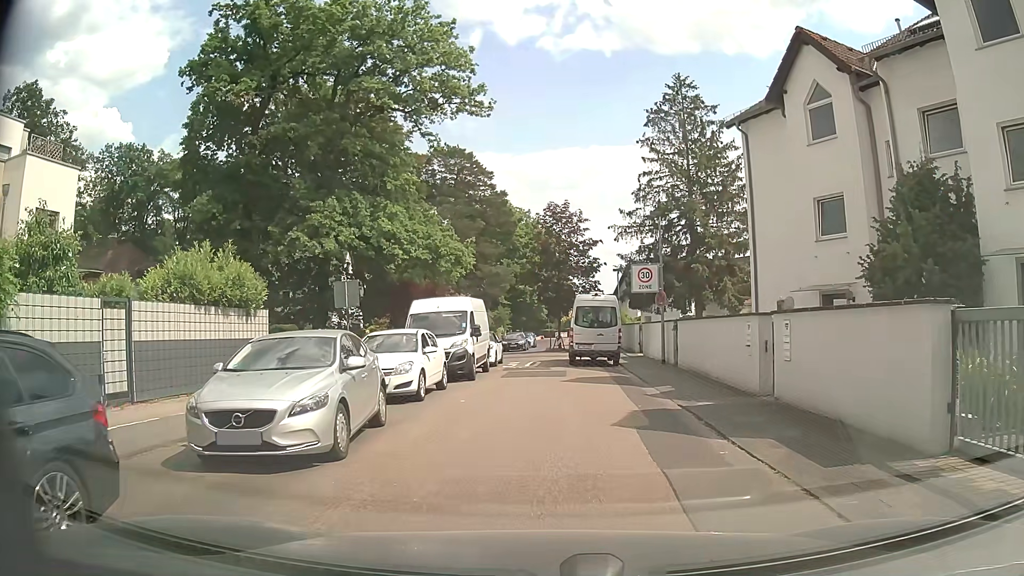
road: residential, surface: asphalt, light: Day
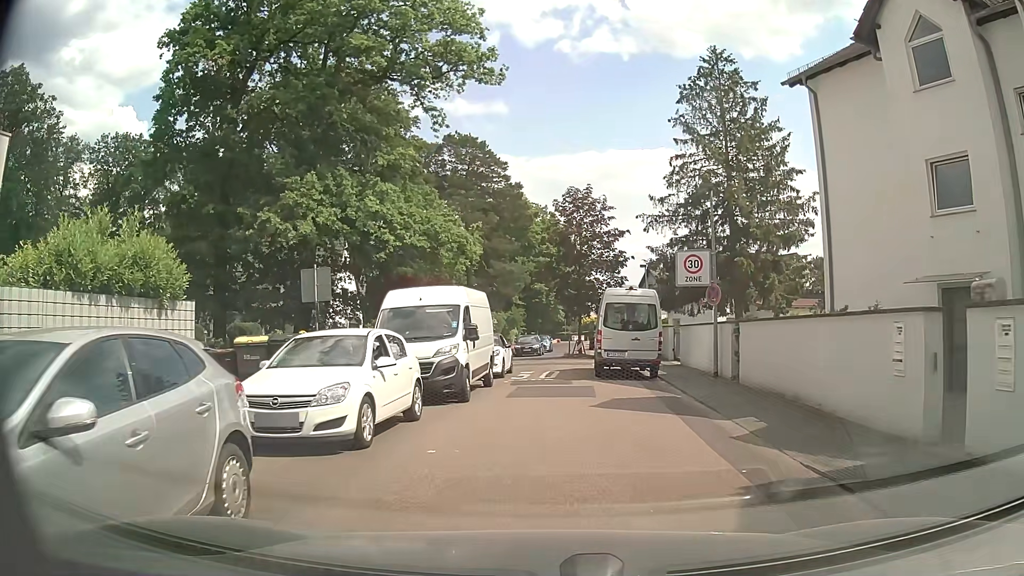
(-0.1, +5.6) m; -1°
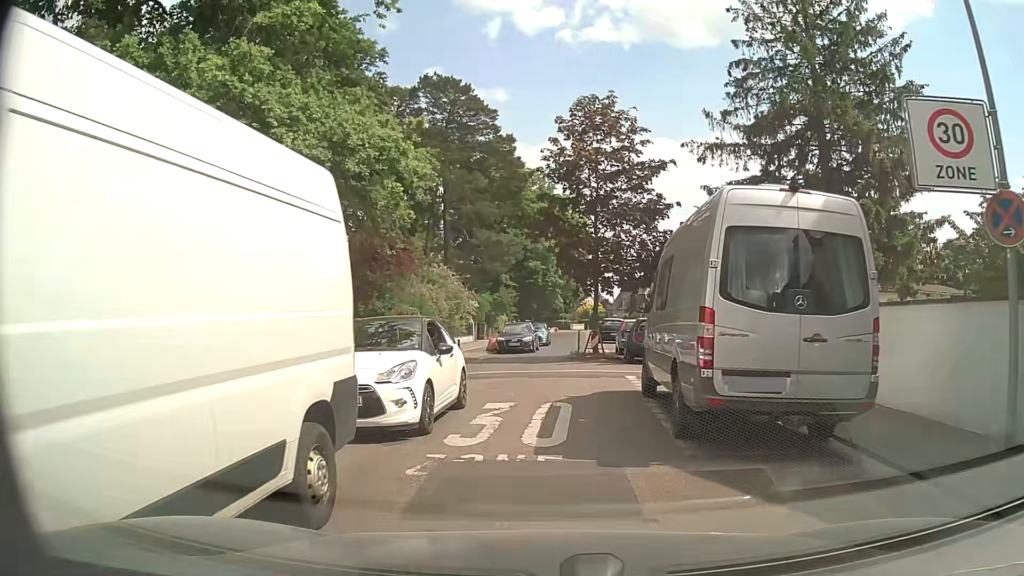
(-0.1, +13.4) m; -1°
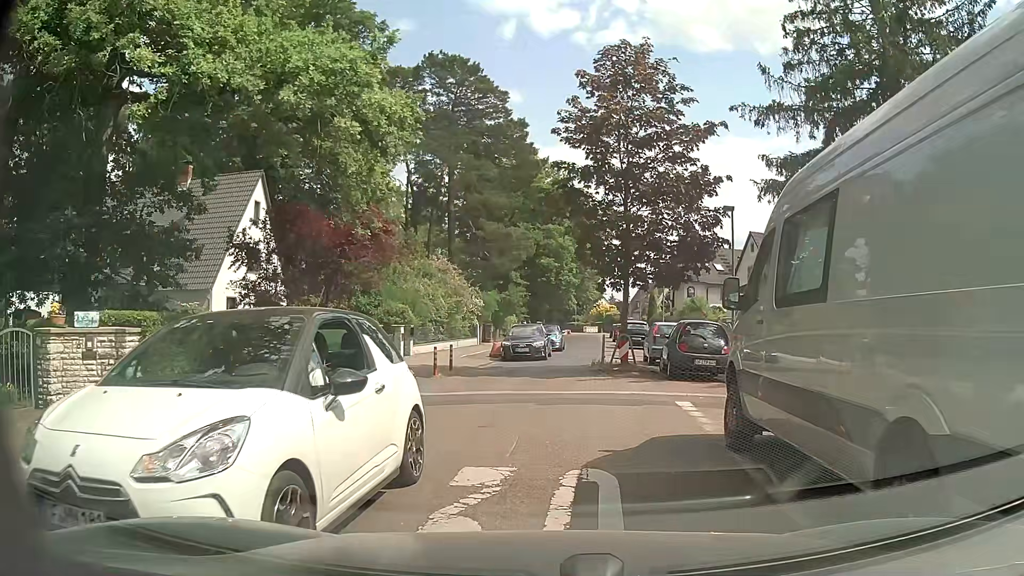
(0.0, +4.8) m; +1°
